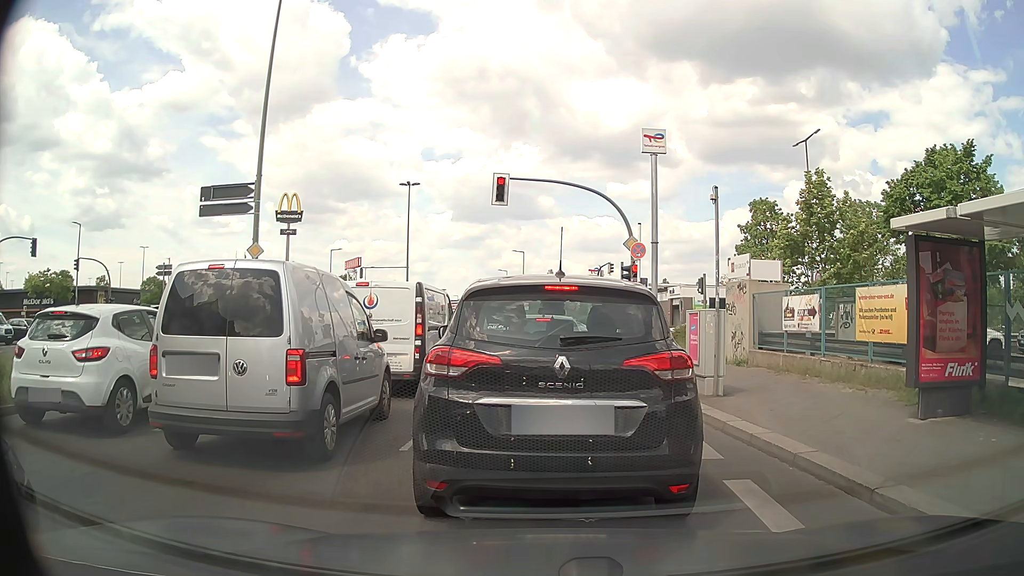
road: secondary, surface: asphalt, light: Day
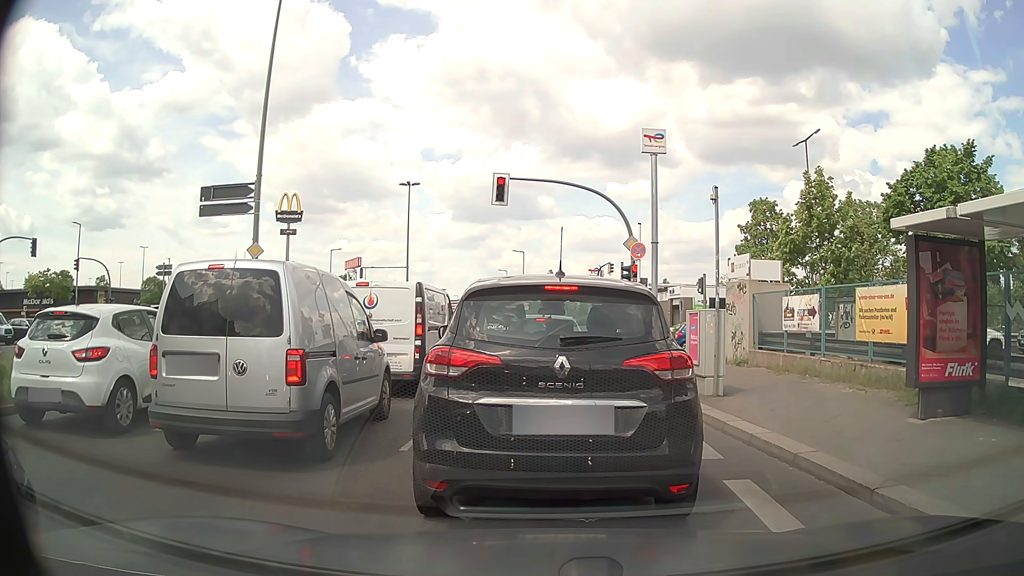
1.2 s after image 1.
(0.0, 0.0) m; 0°
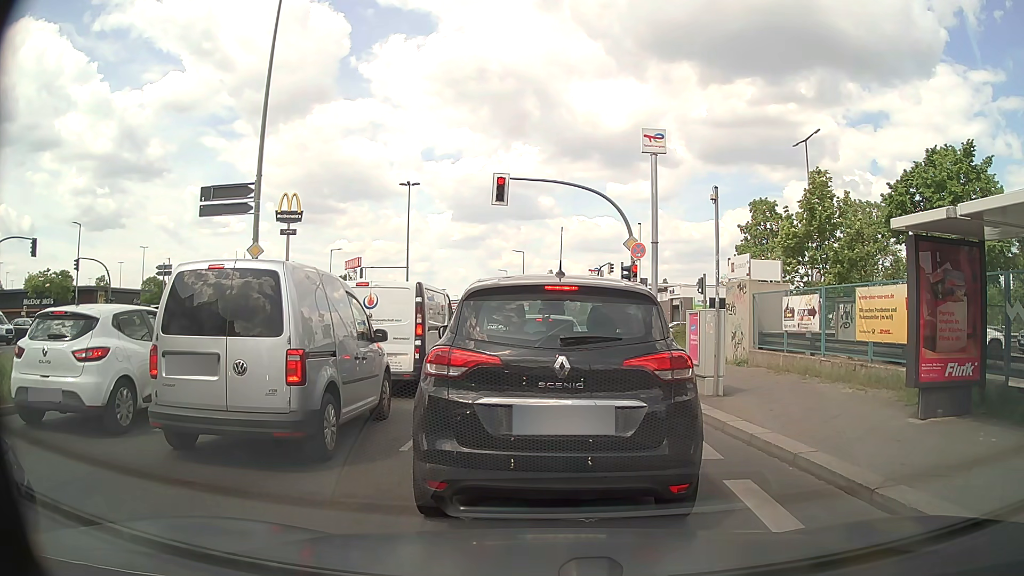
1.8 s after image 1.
(0.0, 0.0) m; 0°
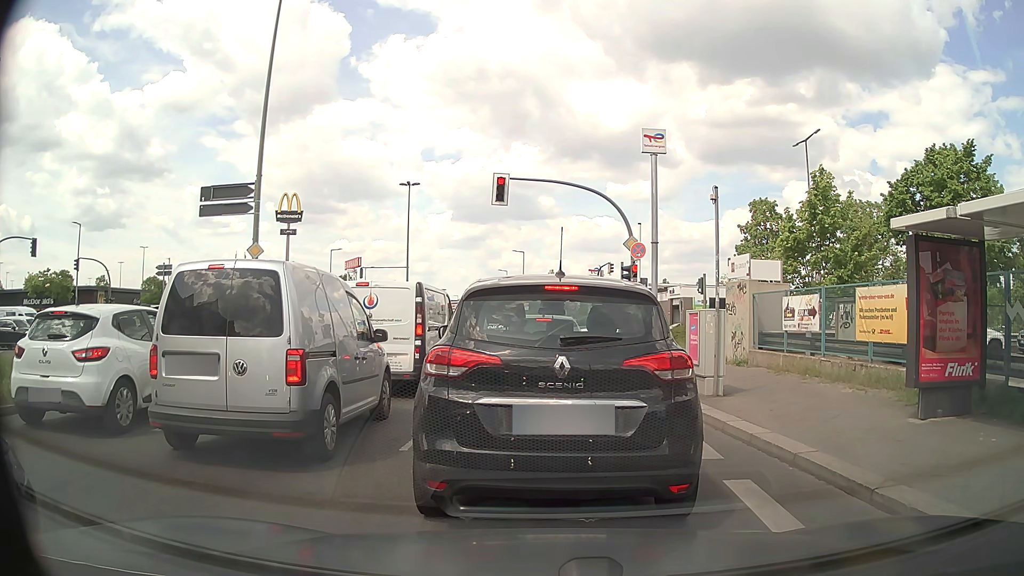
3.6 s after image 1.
(0.0, 0.0) m; 0°
